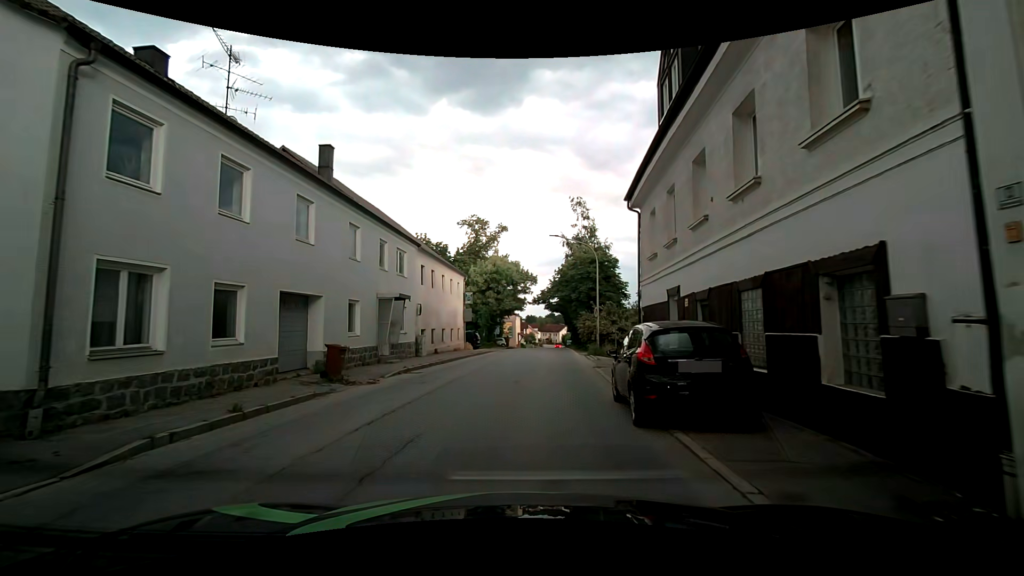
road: secondary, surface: asphalt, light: Day
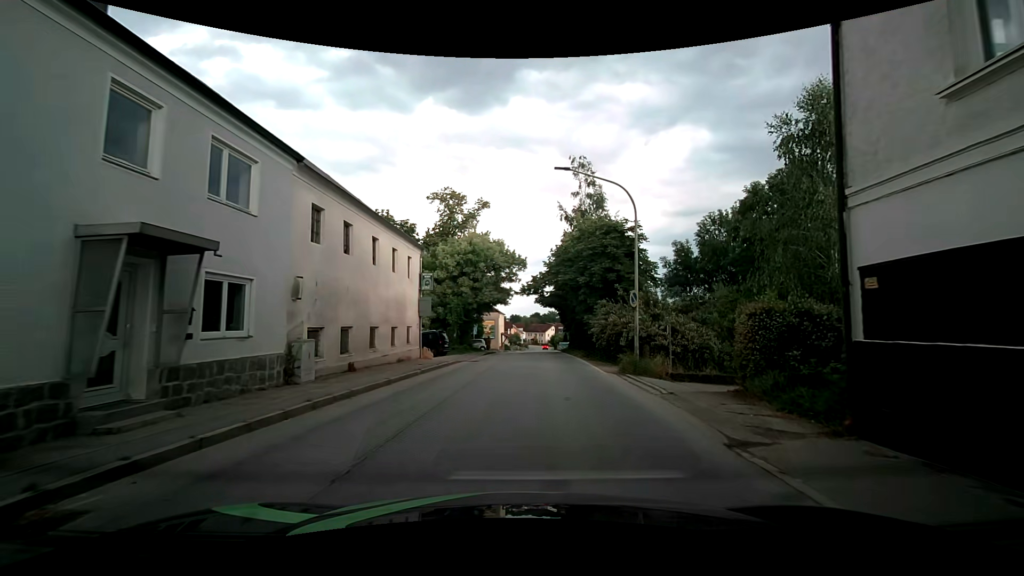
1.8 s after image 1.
(-0.7, +13.2) m; -2°
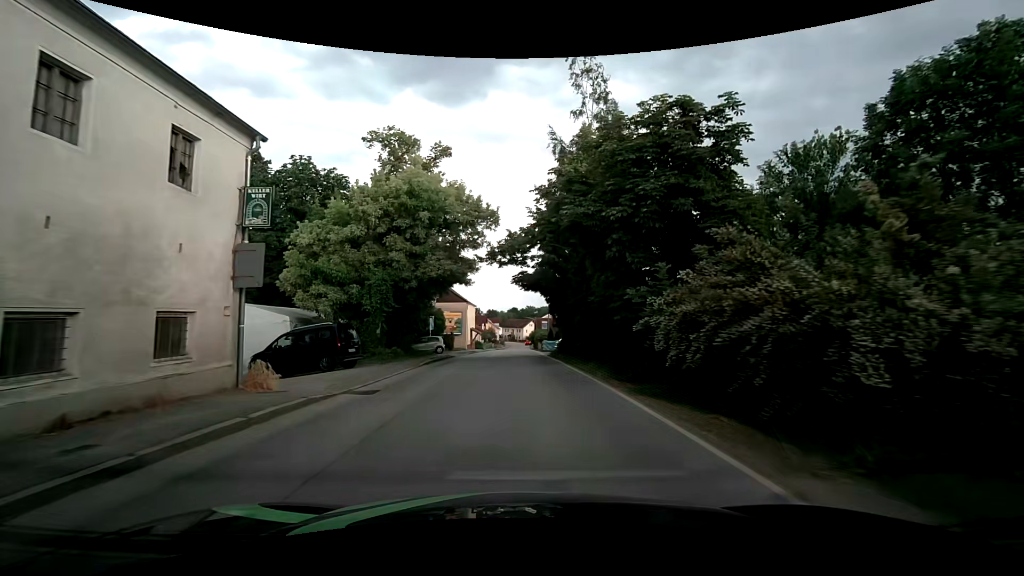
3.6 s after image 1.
(+0.5, +15.5) m; +3°
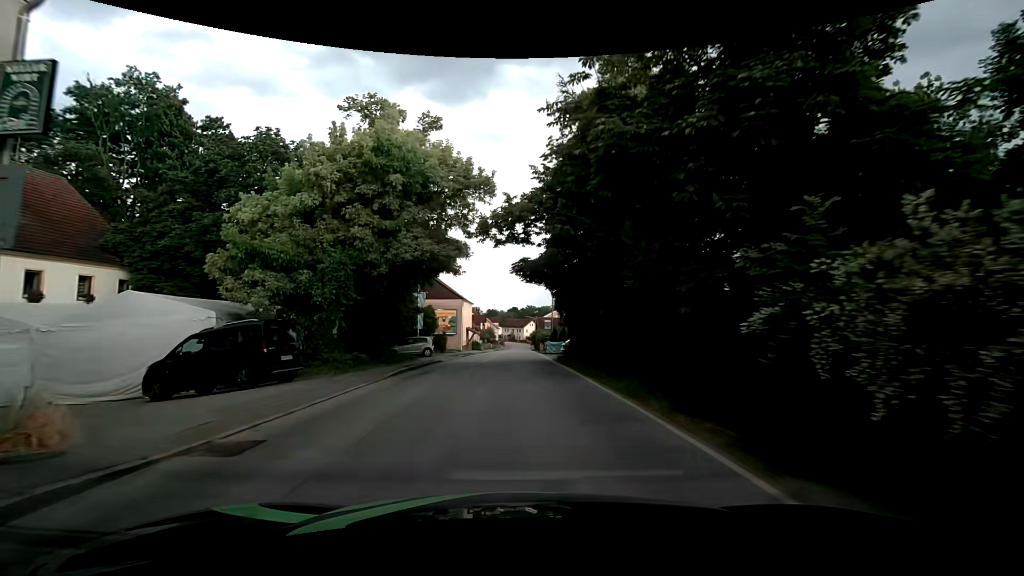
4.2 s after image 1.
(0.0, +5.7) m; 0°
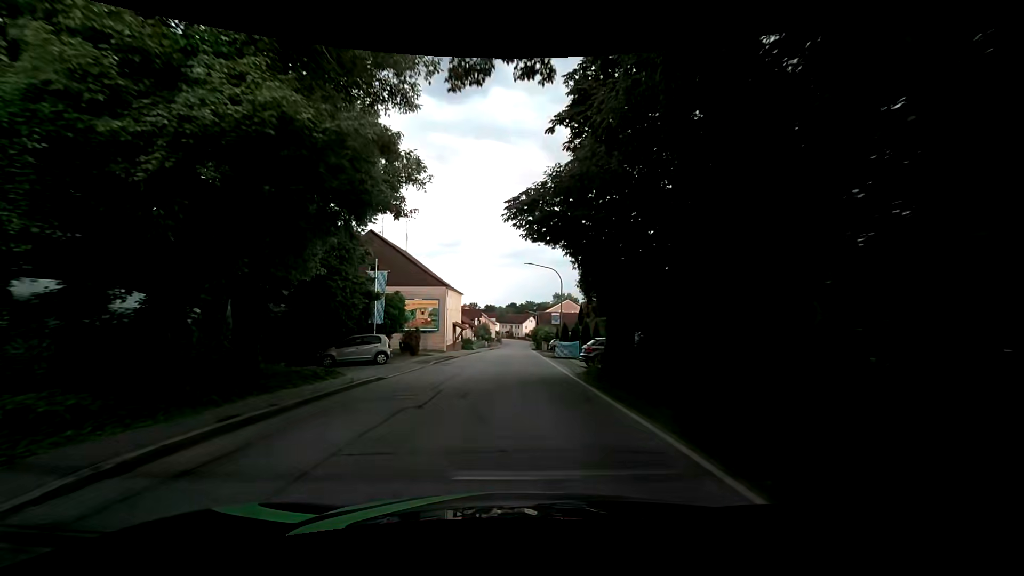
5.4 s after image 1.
(+0.1, +12.0) m; 0°
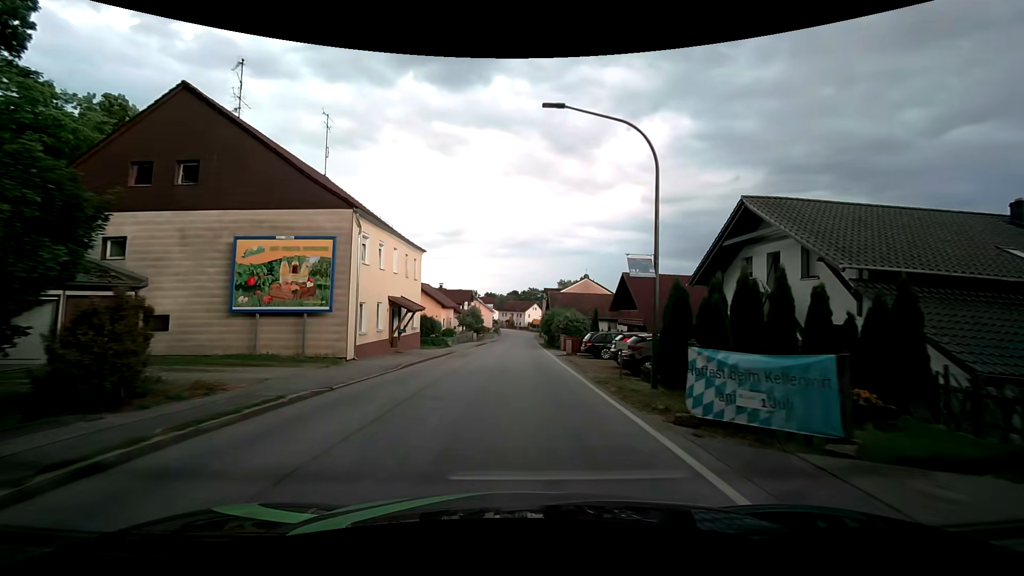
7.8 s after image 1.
(0.0, +26.0) m; +1°
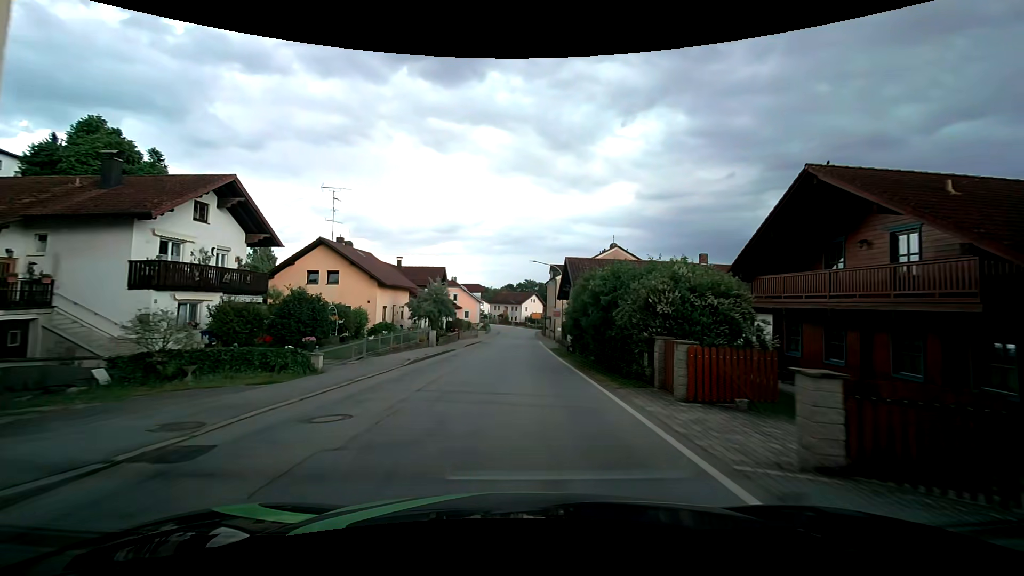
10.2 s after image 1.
(-0.5, +27.9) m; -1°
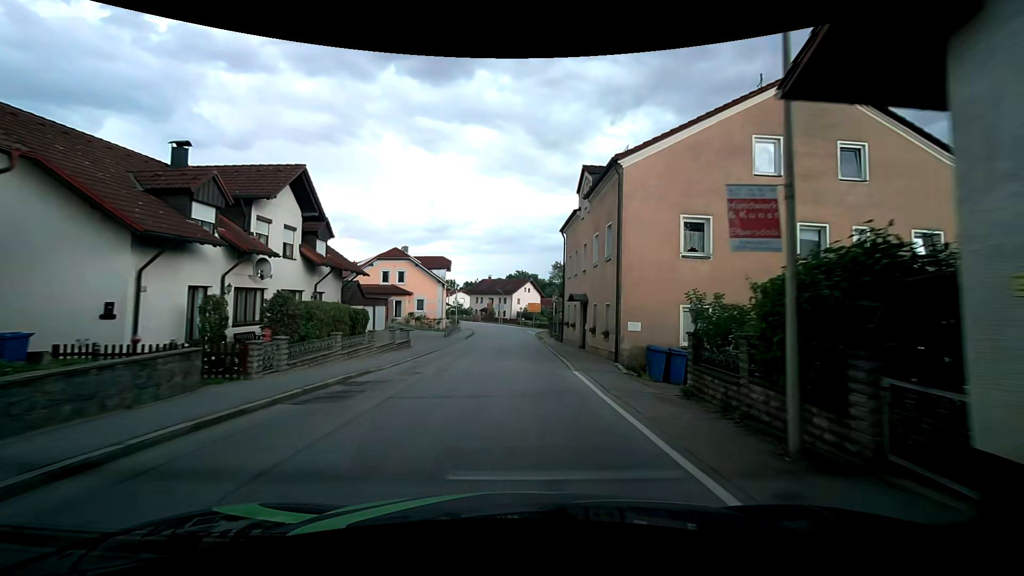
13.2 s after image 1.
(+0.4, +37.1) m; +1°
(0, +10) (0, +20) (0, +30) (0, +40) (0, +50) (0, +60) (-2, +70) (-4, +80) (-7, +89) (-11, +98) m
